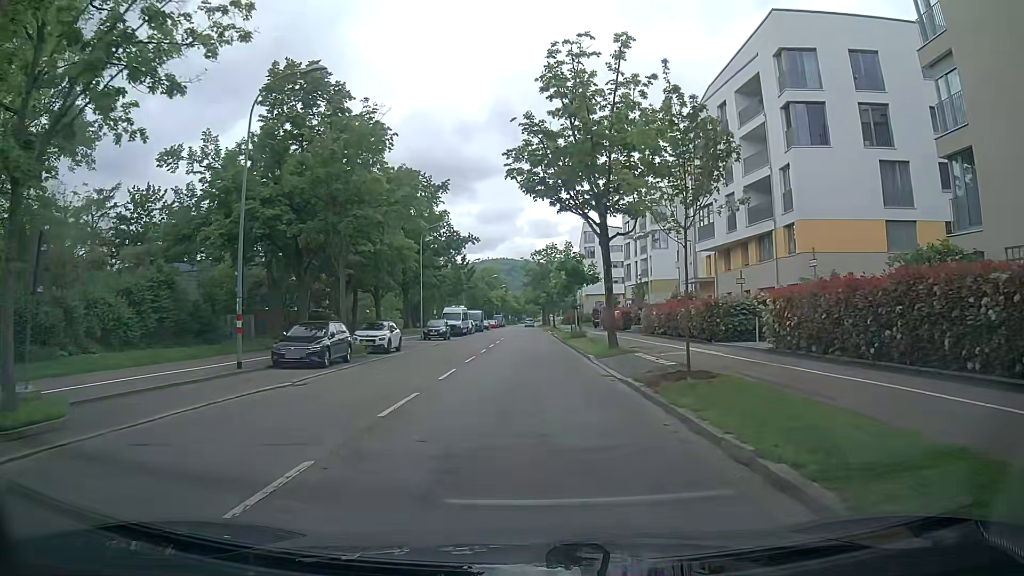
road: tertiary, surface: asphalt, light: Day
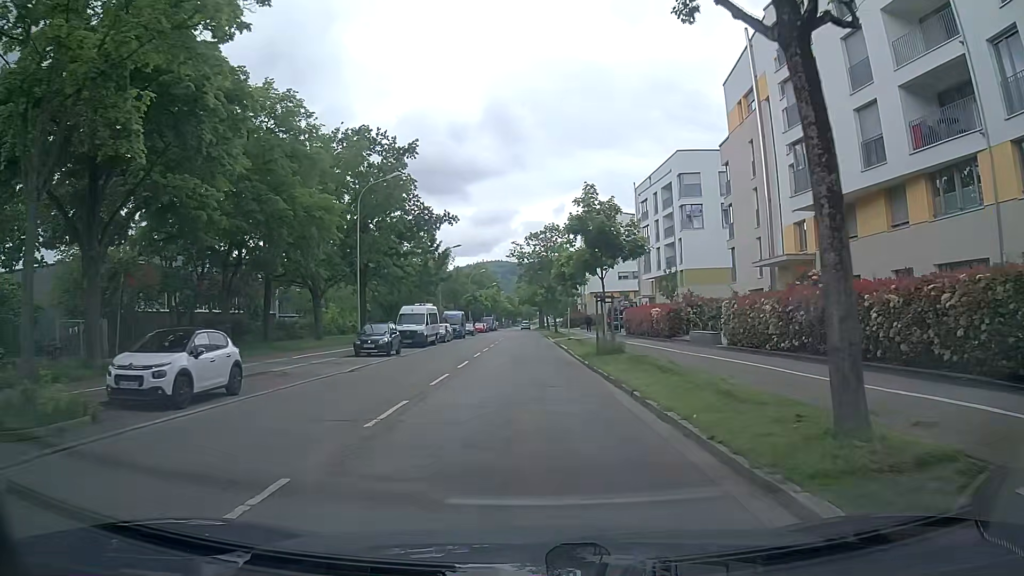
(+0.3, +18.7) m; +1°
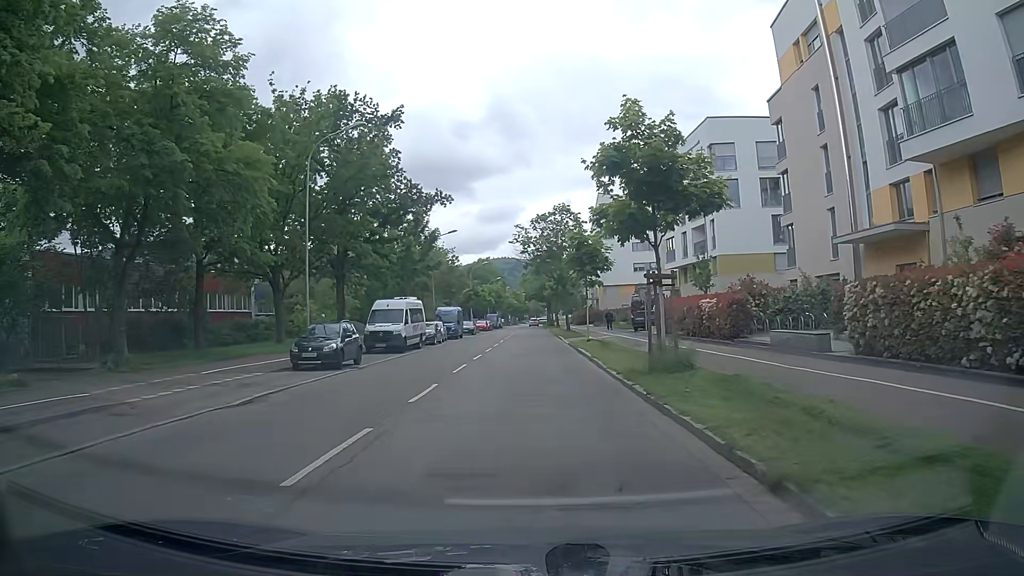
(-0.1, +9.3) m; -1°
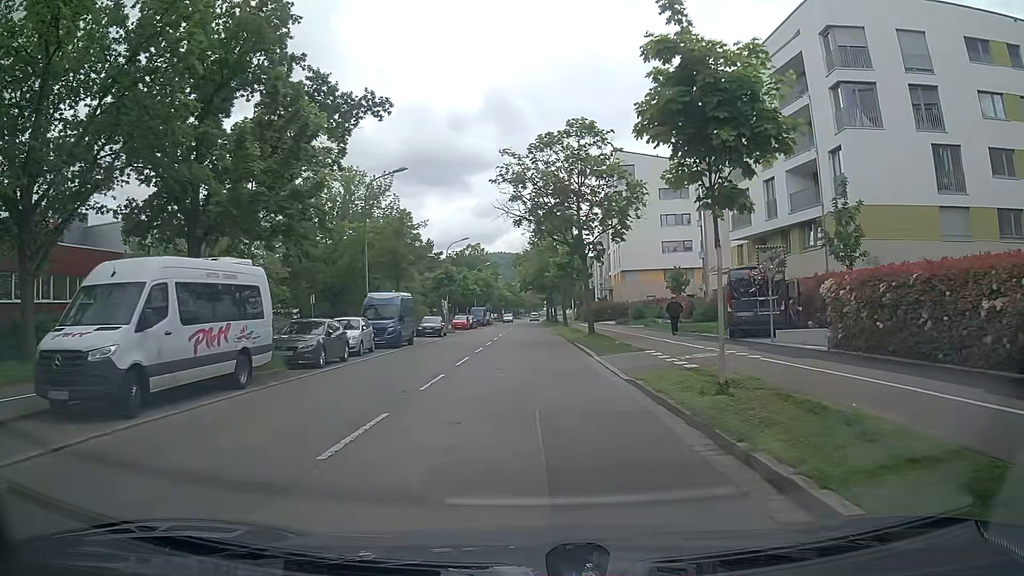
(0.0, +23.3) m; 0°
